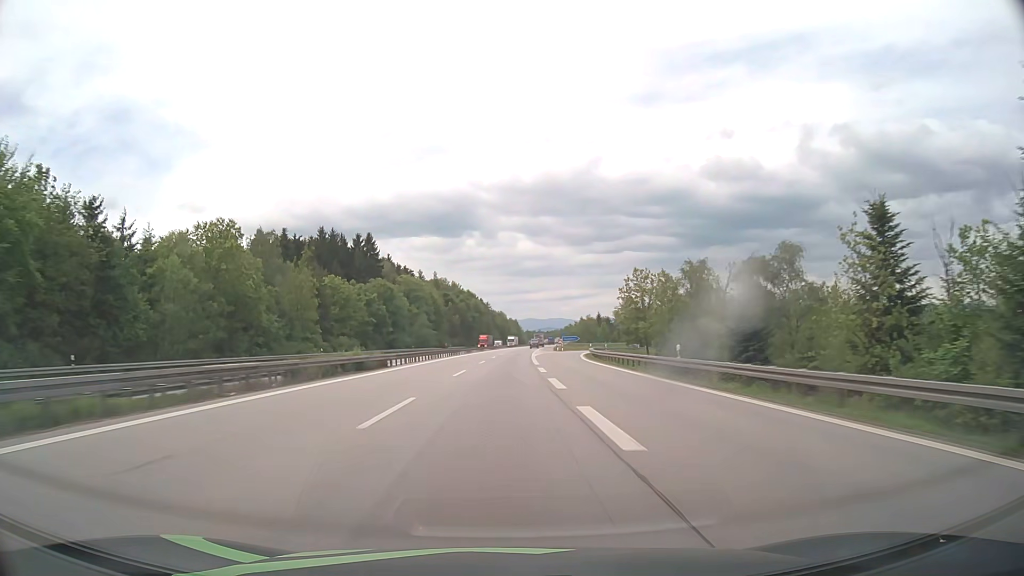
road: motorway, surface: asphalt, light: Day
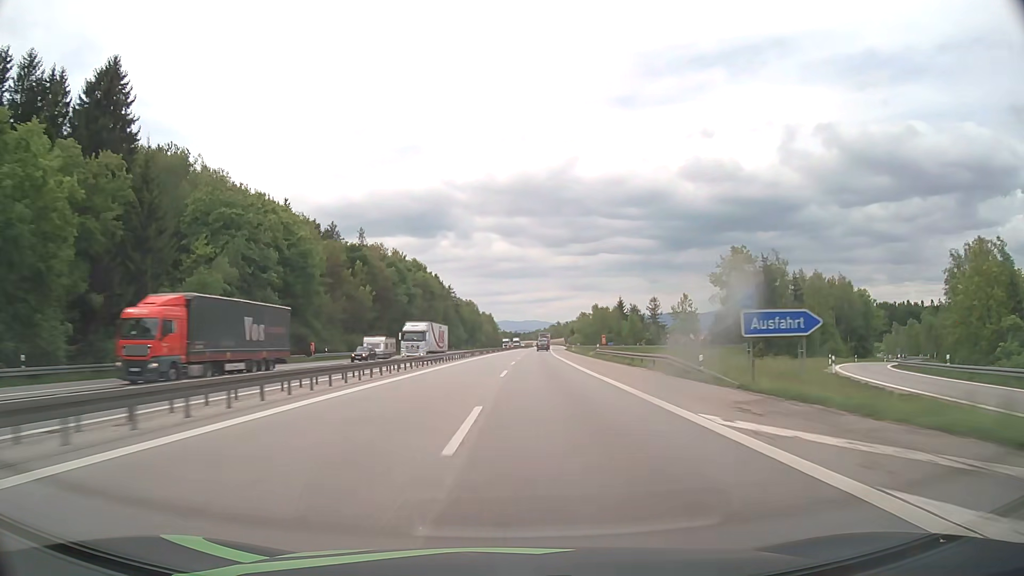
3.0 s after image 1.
(+1.7, +111.2) m; +2°
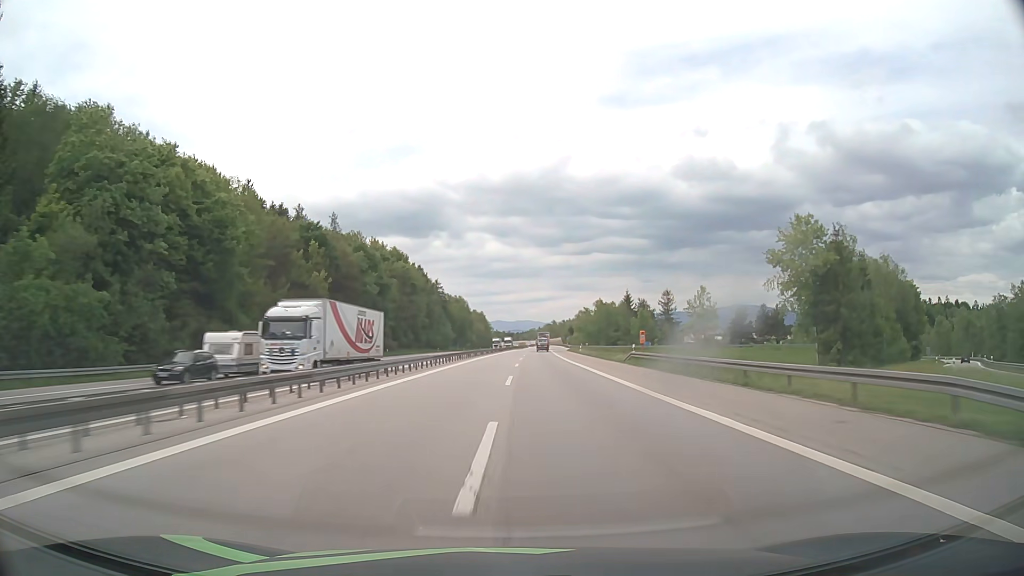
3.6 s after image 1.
(+0.1, +22.2) m; +1°
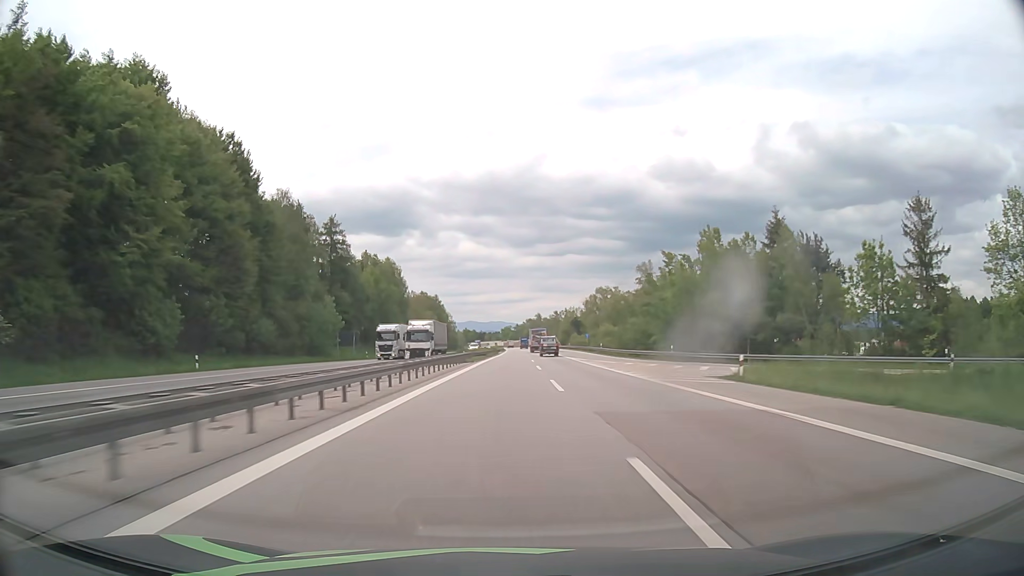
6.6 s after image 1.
(+2.2, +111.2) m; +2°
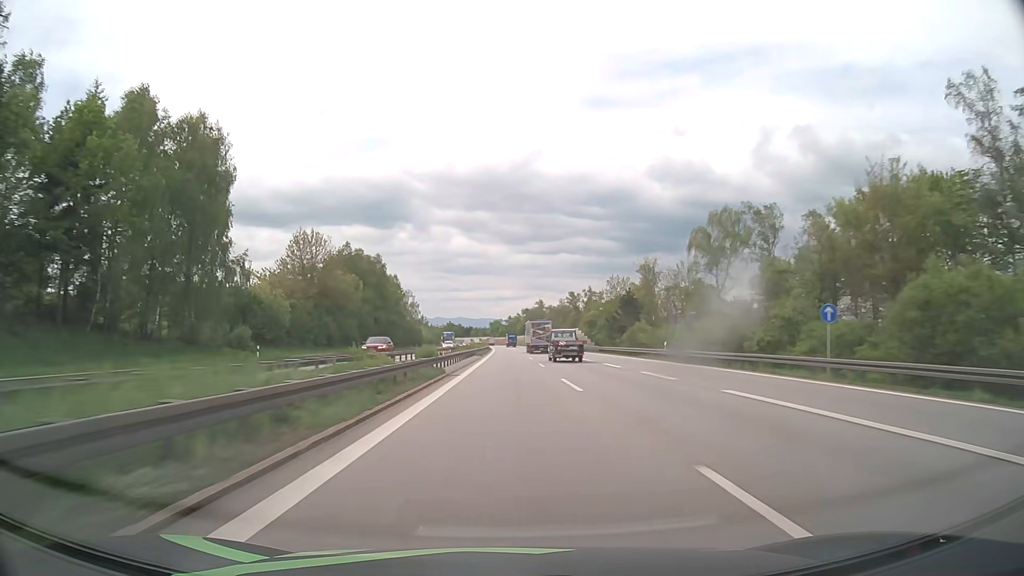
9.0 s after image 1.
(+0.9, +89.0) m; +1°
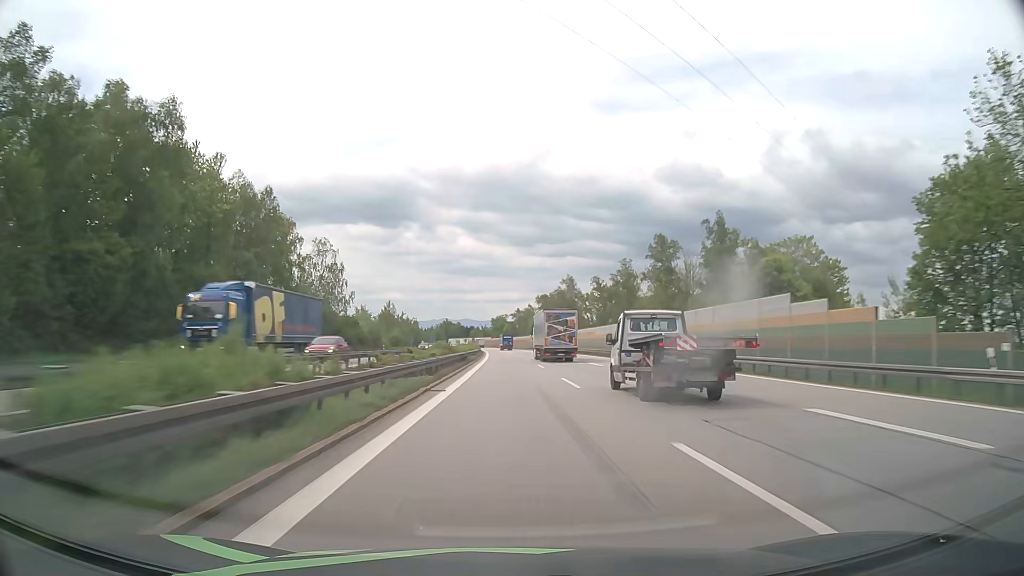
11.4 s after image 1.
(0.0, +89.1) m; 0°
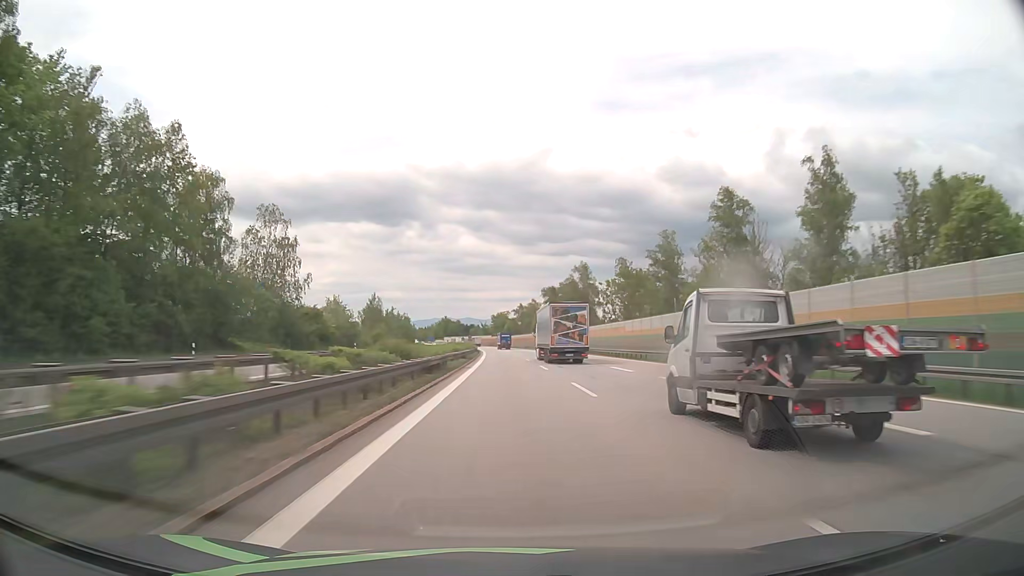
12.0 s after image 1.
(0.0, +22.3) m; 0°
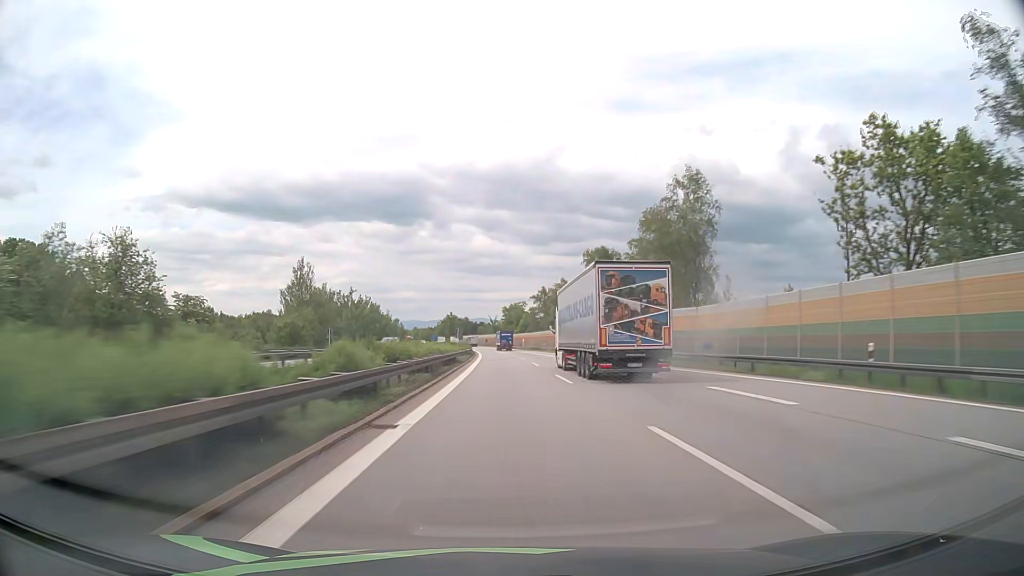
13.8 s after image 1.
(-0.5, +66.8) m; -1°
(0, +10) (0, +20) (0, +30) (0, +40) (-1, +50) (-1, +60) (-1, +70) (-1, +80) (-2, +90) (-2, +100) m
